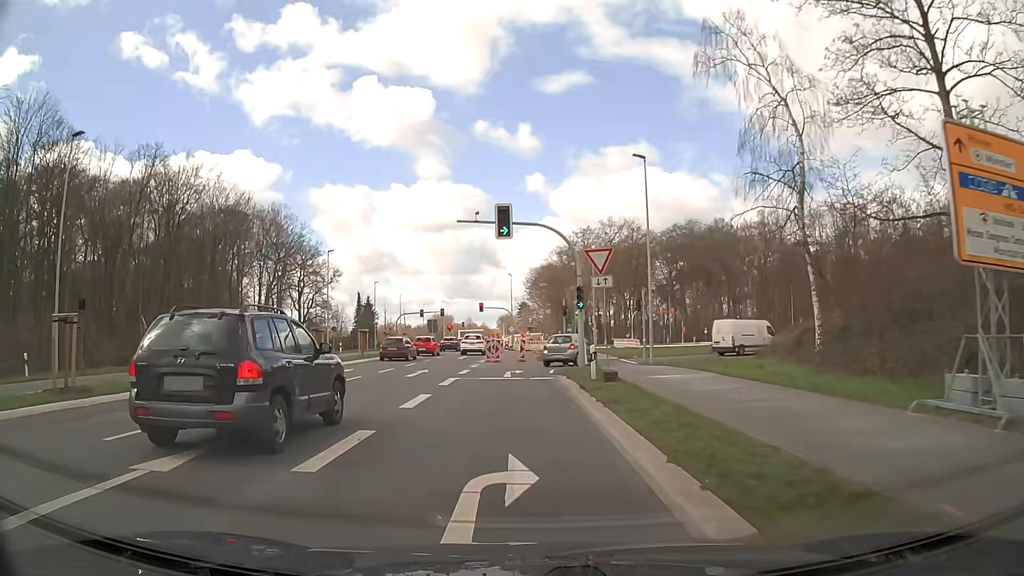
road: secondary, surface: asphalt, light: Day
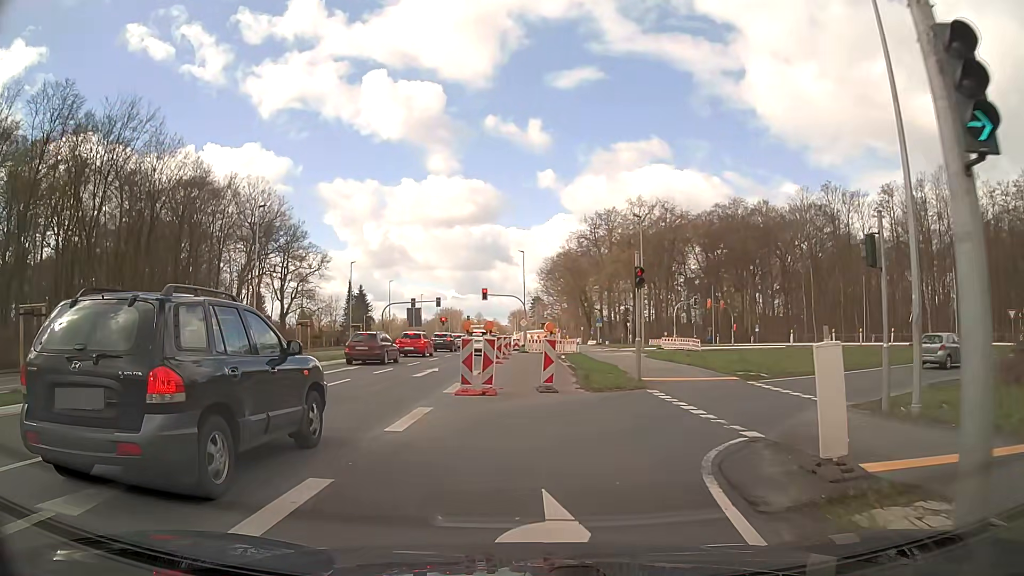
(-0.7, +21.7) m; -2°
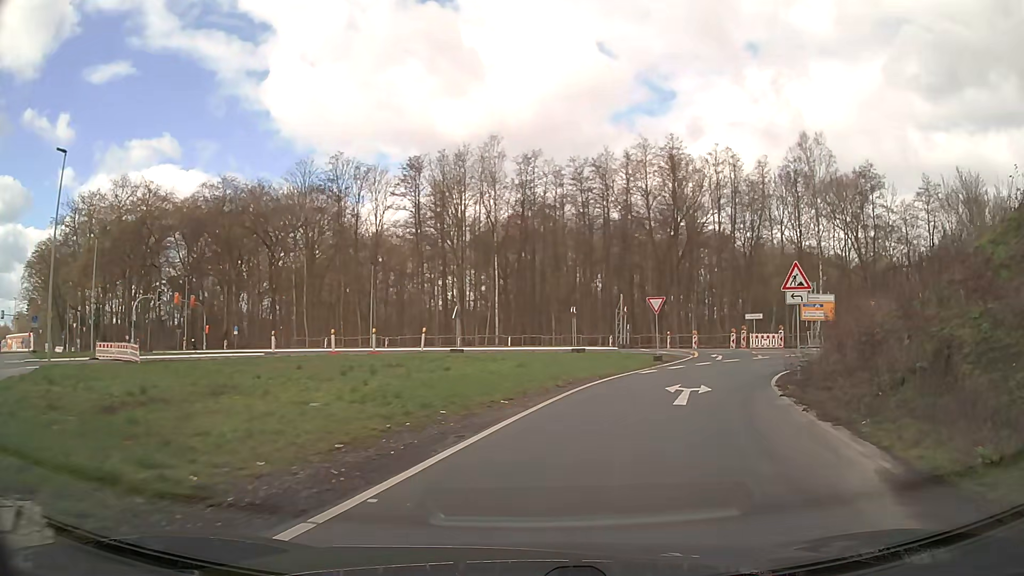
(+6.7, +18.0) m; +43°
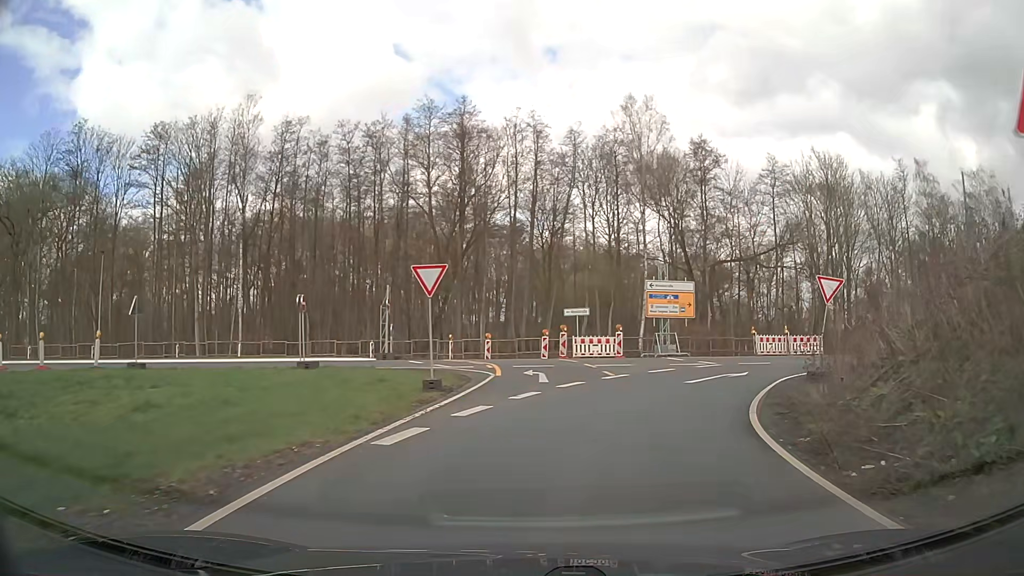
(+2.4, +15.0) m; +18°
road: trunk_link
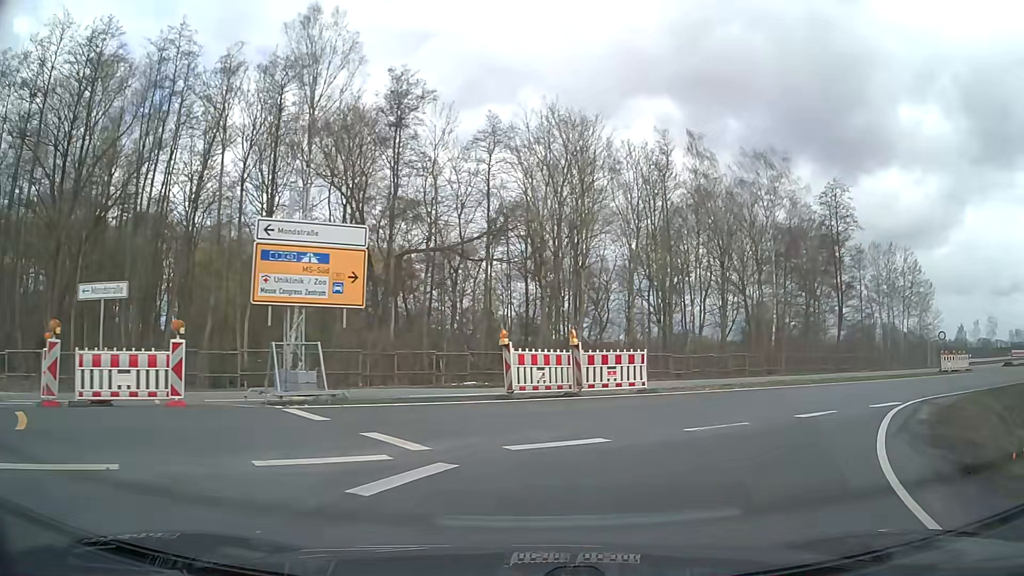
(+4.2, +19.1) m; +27°
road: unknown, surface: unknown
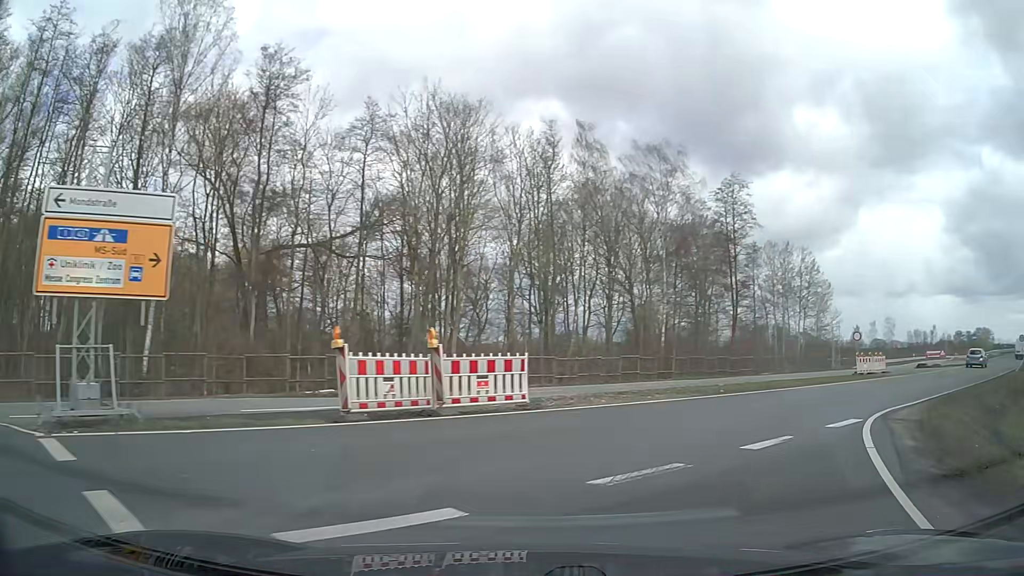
(+0.3, +3.8) m; +9°
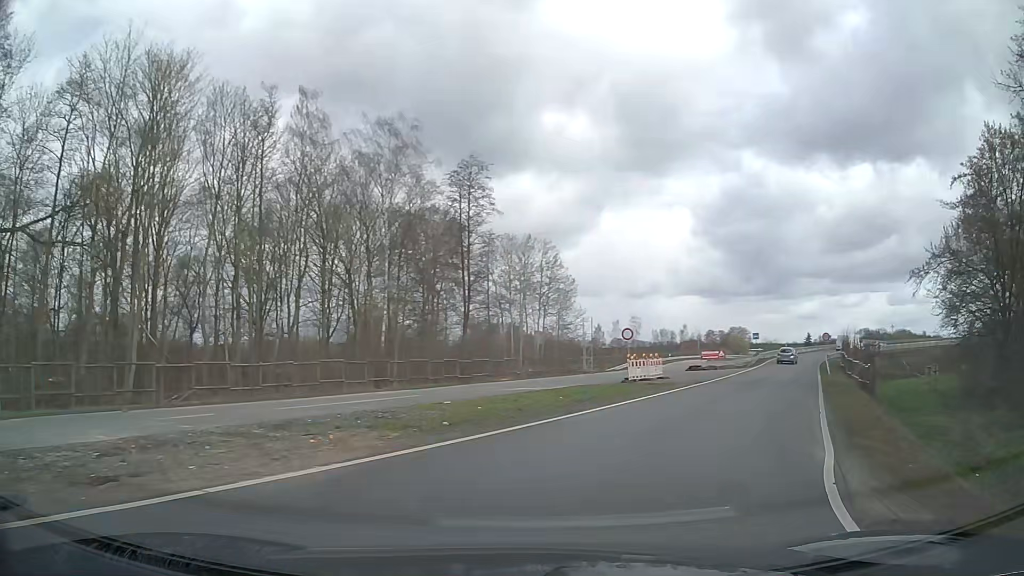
(+2.1, +8.8) m; +23°
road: trunk_link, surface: asphalt
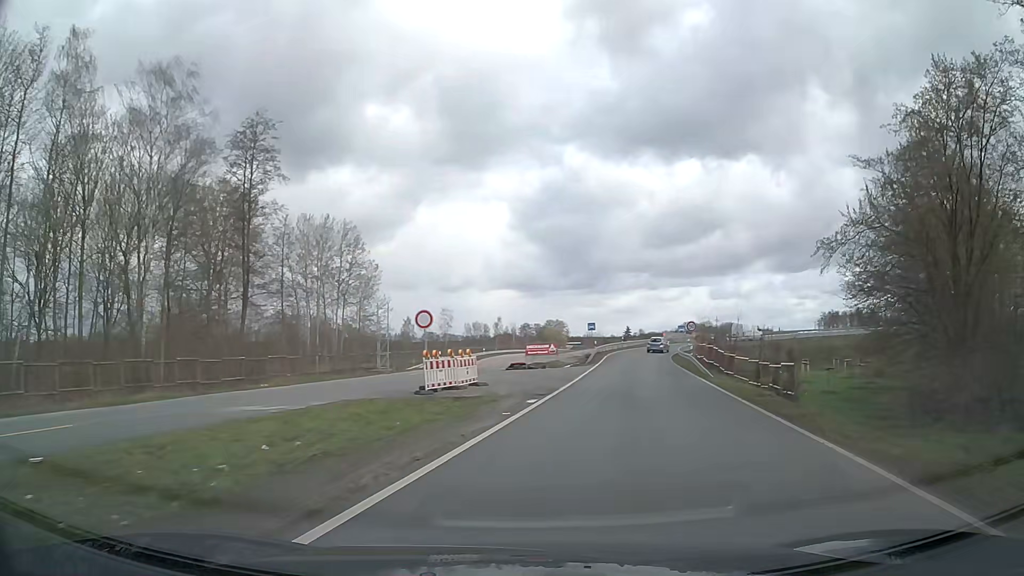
(+1.8, +11.7) m; +16°
(+1, +10) (+3, +20) (+4, +30) (+6, +39) (+8, +49) (+10, +59) (+13, +69) (+17, +78) (+23, +86) (+30, +93) m
